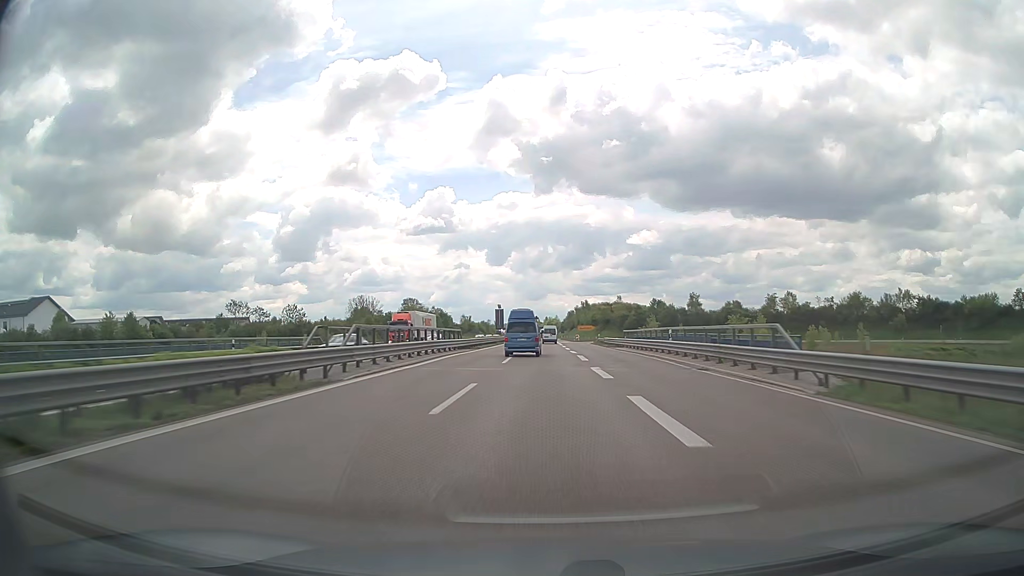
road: trunk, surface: asphalt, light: Day
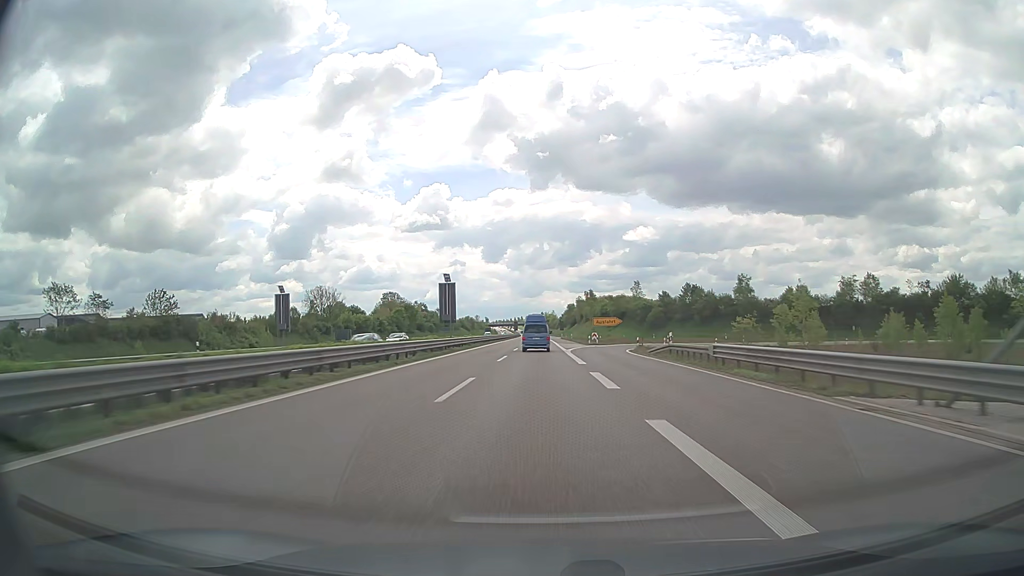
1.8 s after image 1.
(+0.2, +51.8) m; 0°
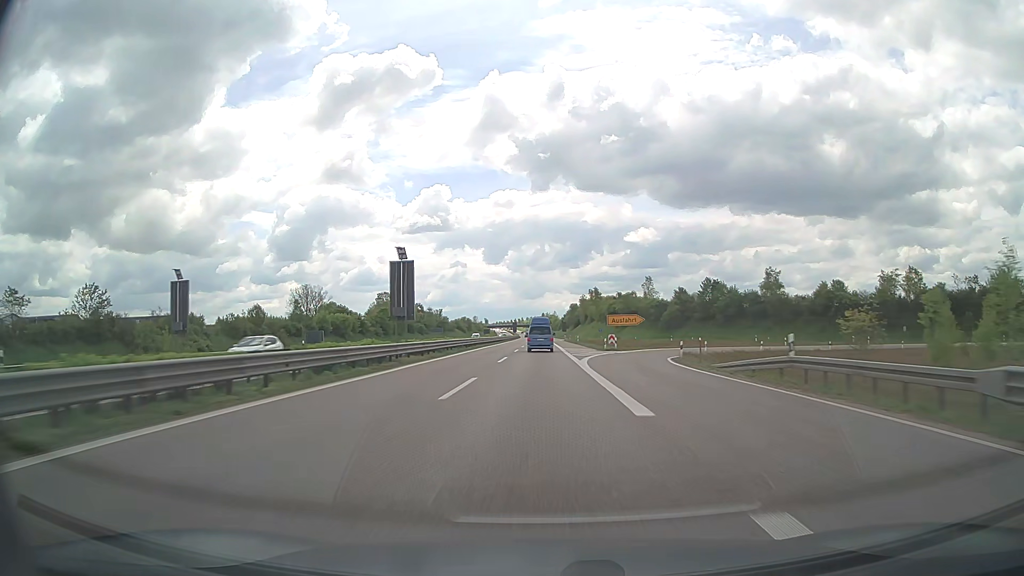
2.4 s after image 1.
(0.0, +17.3) m; 0°
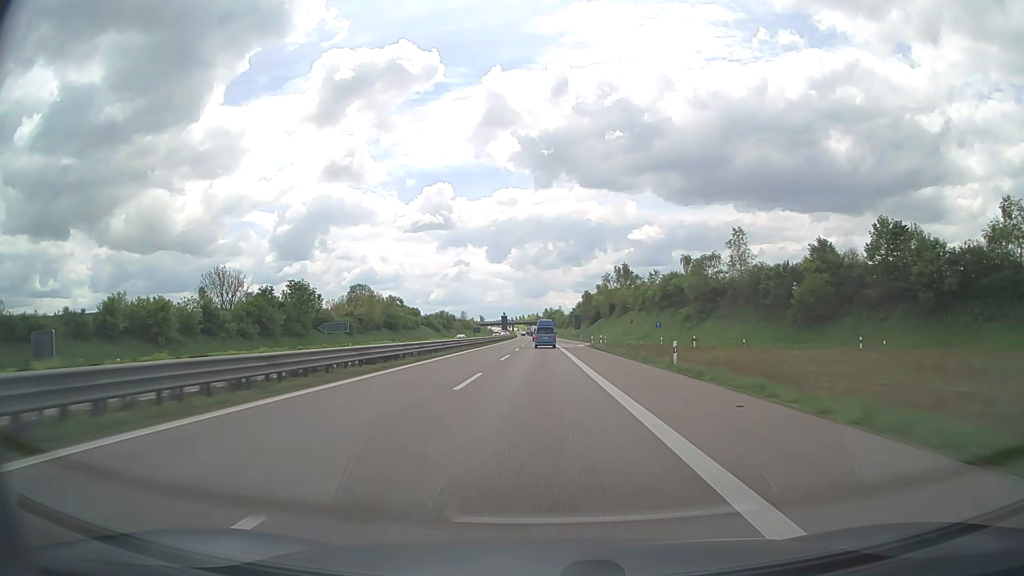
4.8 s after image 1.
(-0.2, +69.2) m; 0°
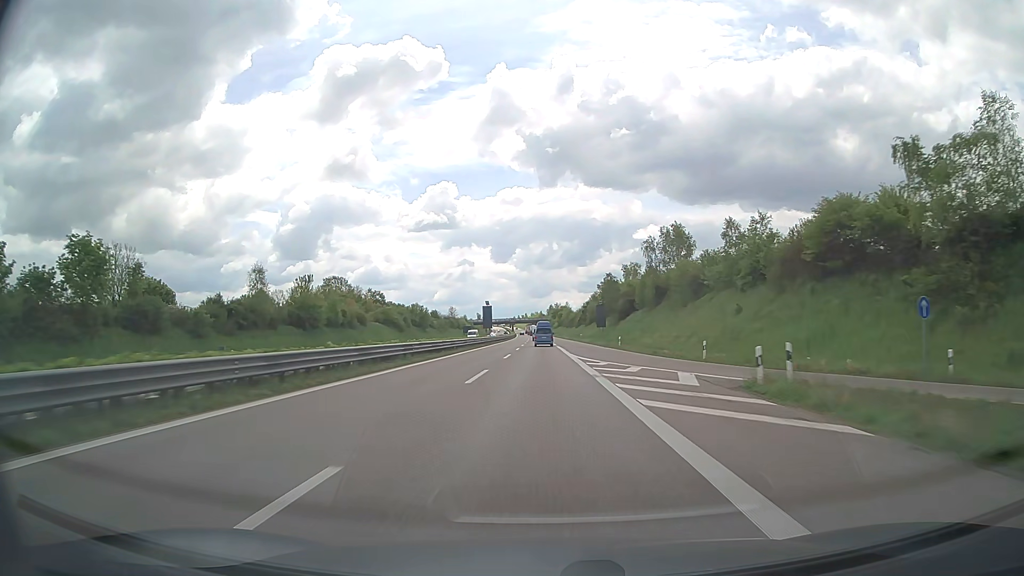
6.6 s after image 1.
(-0.1, +51.9) m; 0°
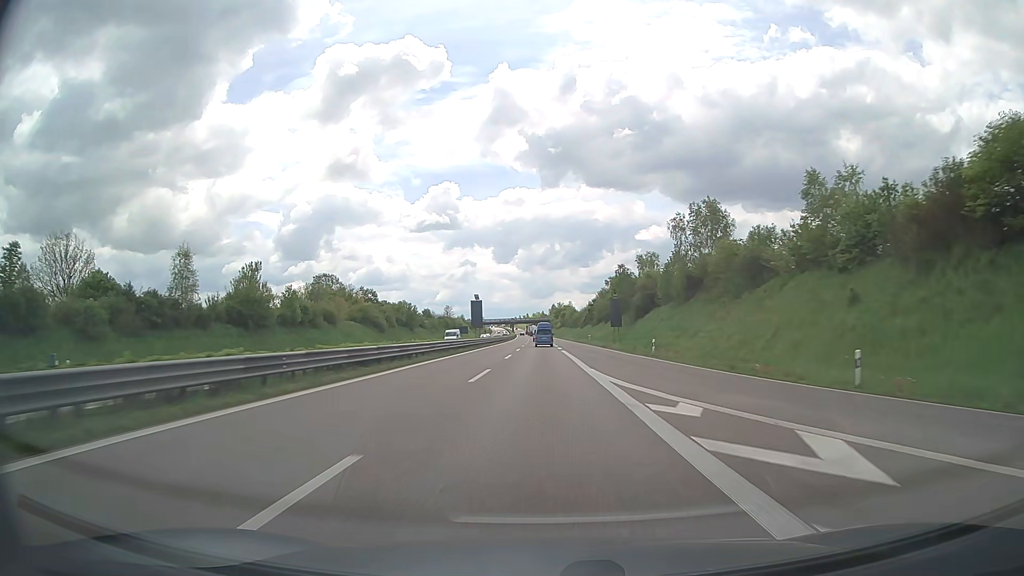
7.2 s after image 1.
(0.0, +17.3) m; 0°
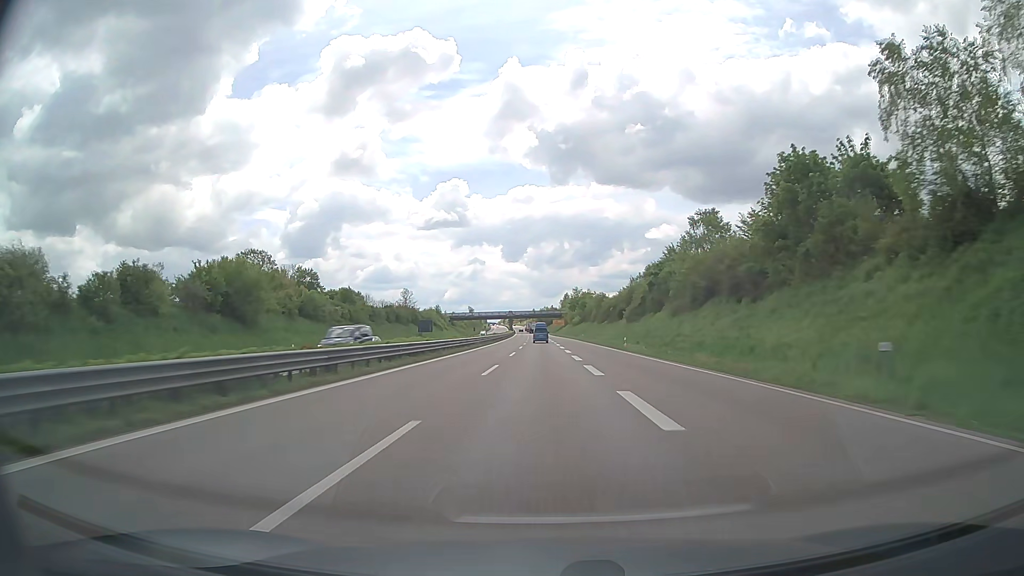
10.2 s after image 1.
(-0.5, +86.8) m; -1°
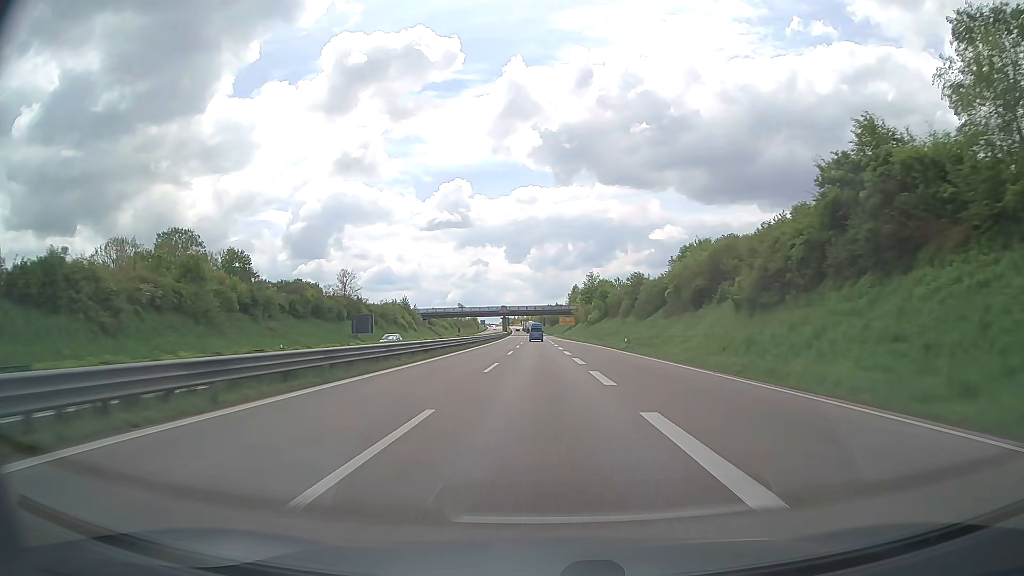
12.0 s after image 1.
(-0.1, +52.2) m; 0°
(0, +10) (0, +20) (0, +30) (0, +40) (0, +50) (0, +60) (0, +70) (0, +80) (0, +90) (-1, +100) m
